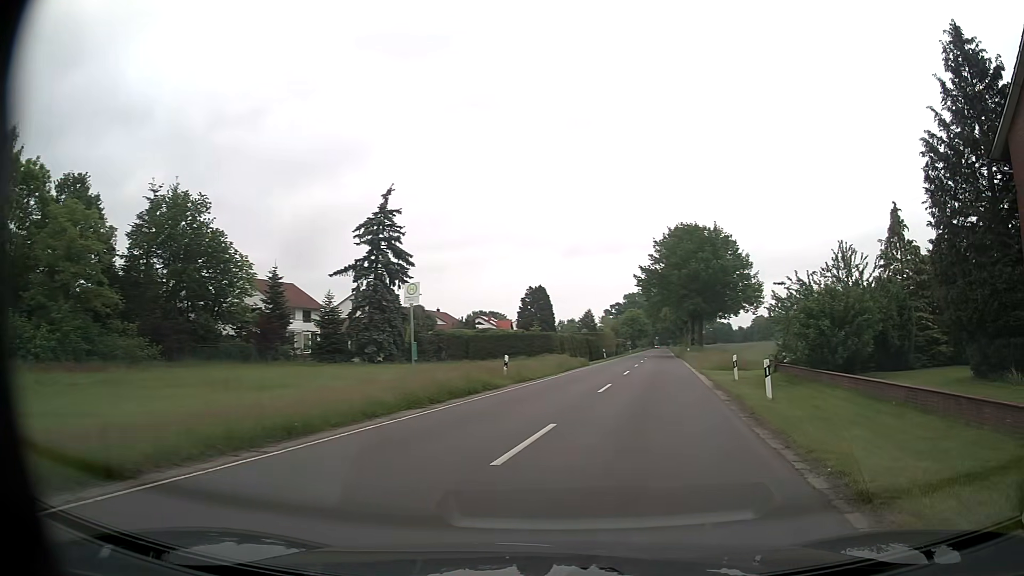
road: secondary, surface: asphalt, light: Day
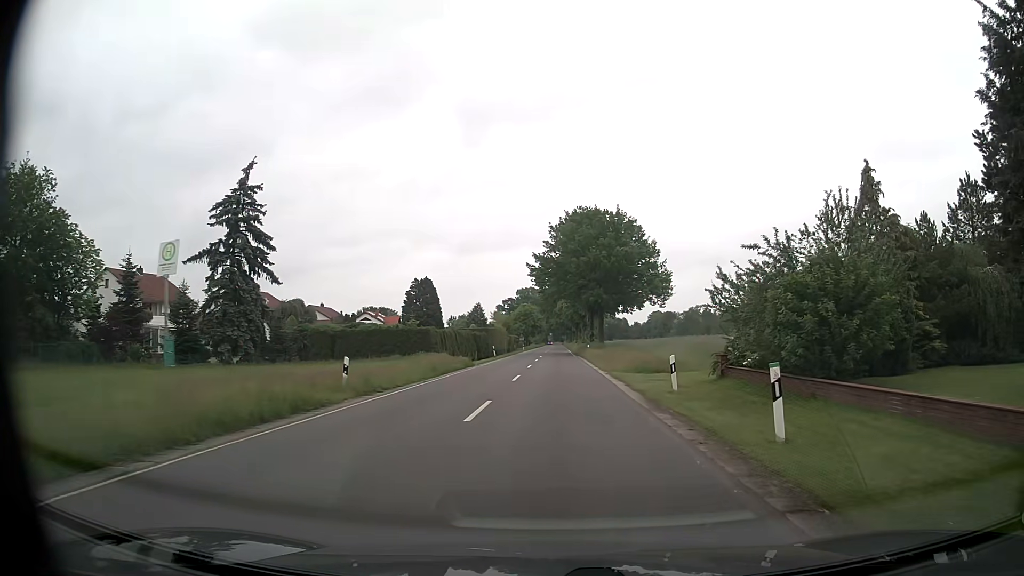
(+0.7, +8.1) m; +8°
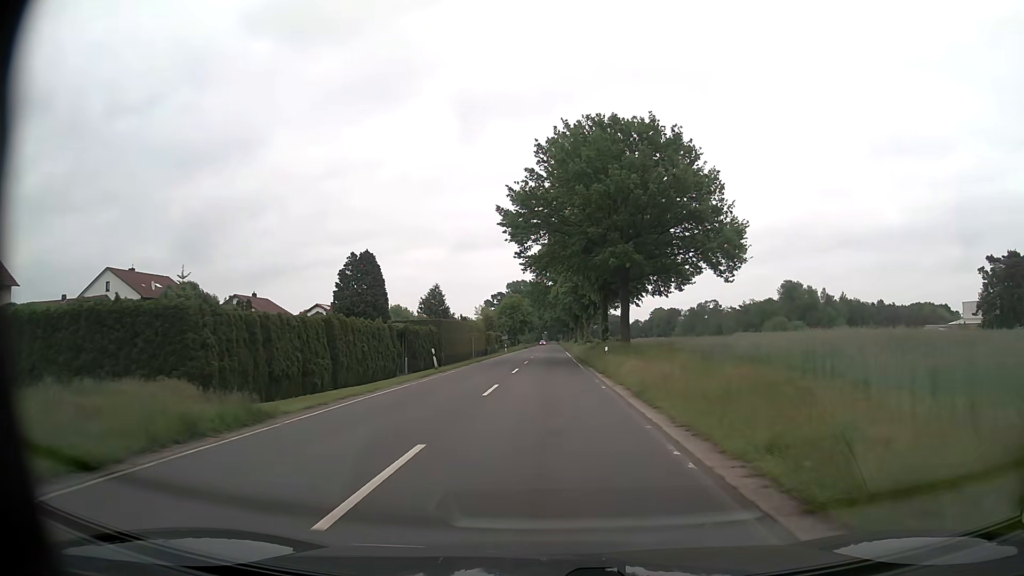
(+0.6, +30.8) m; +1°
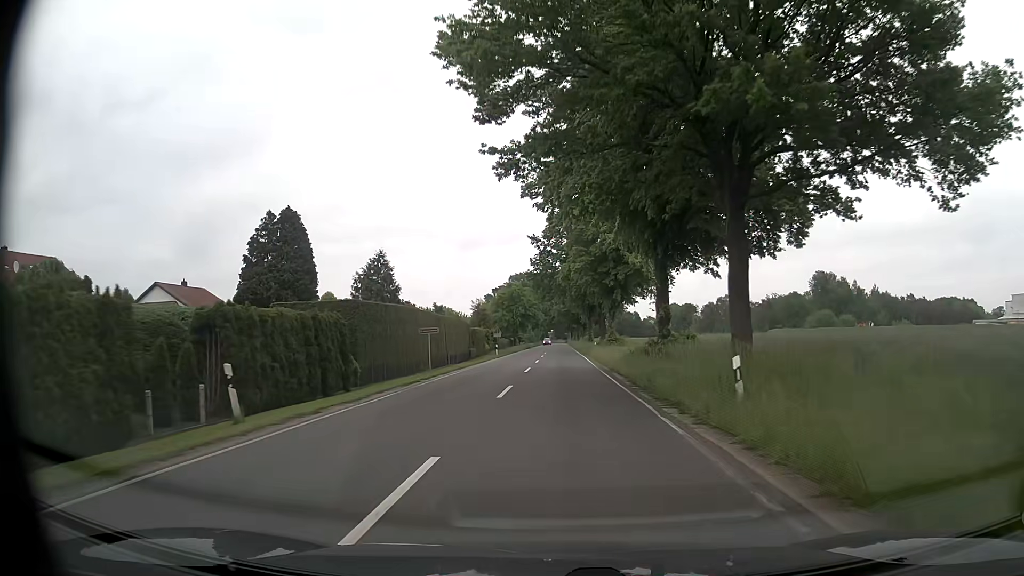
(-0.2, +24.8) m; 0°
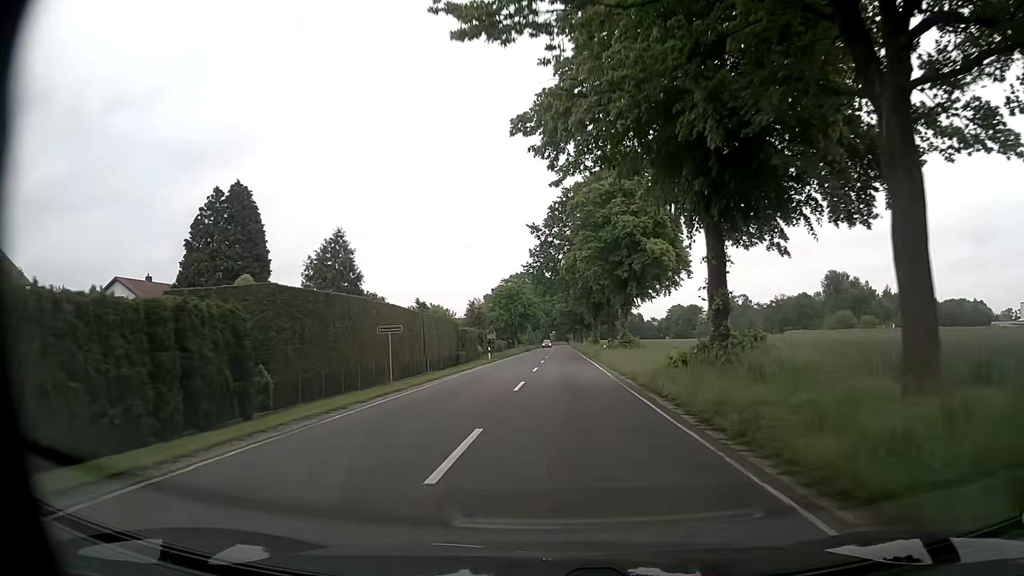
(0.0, +9.2) m; 0°
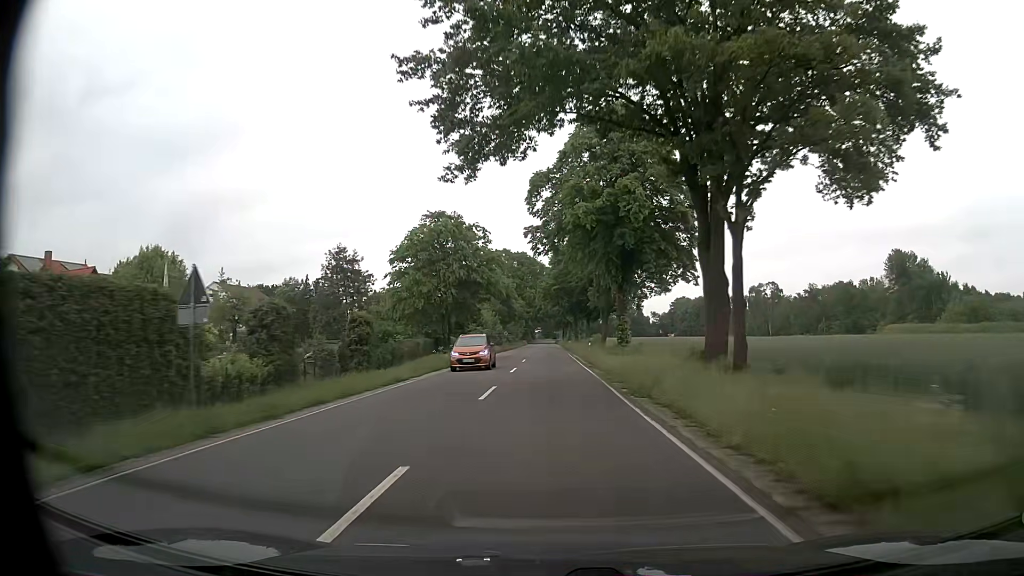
(+1.0, +50.7) m; +1°
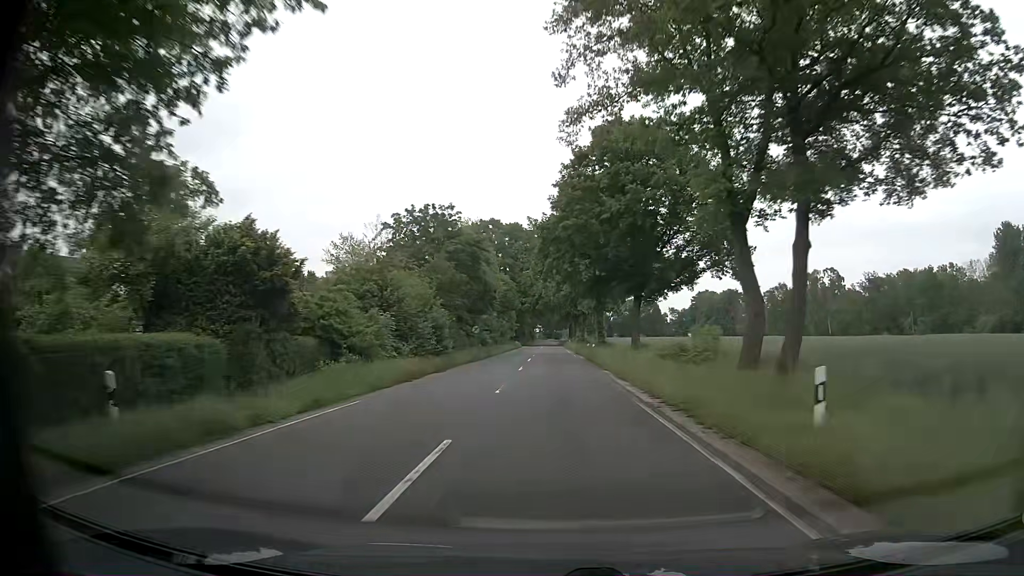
(-0.1, +45.3) m; -1°
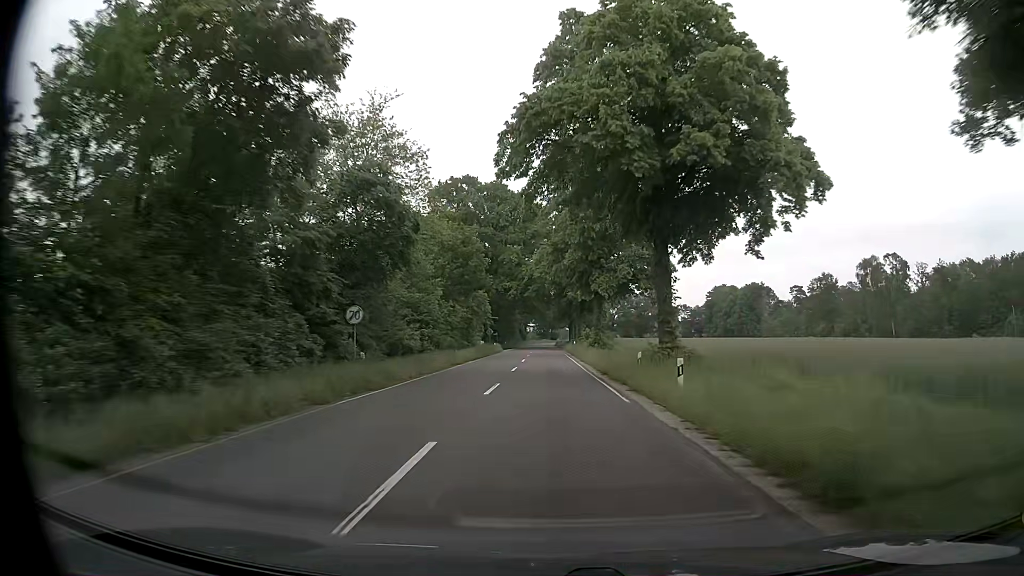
(+0.4, +35.6) m; +1°
(0, +10) (0, +20) (0, +30) (0, +40) (0, +50) (0, +60) (0, +70) (0, +80) (0, +90) (0, +100) m
